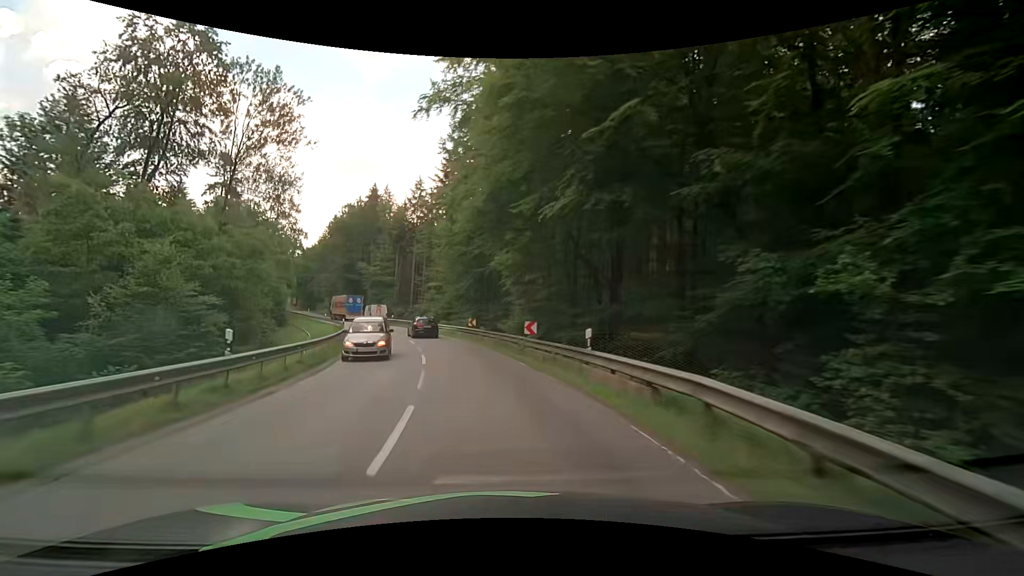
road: secondary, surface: asphalt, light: Day
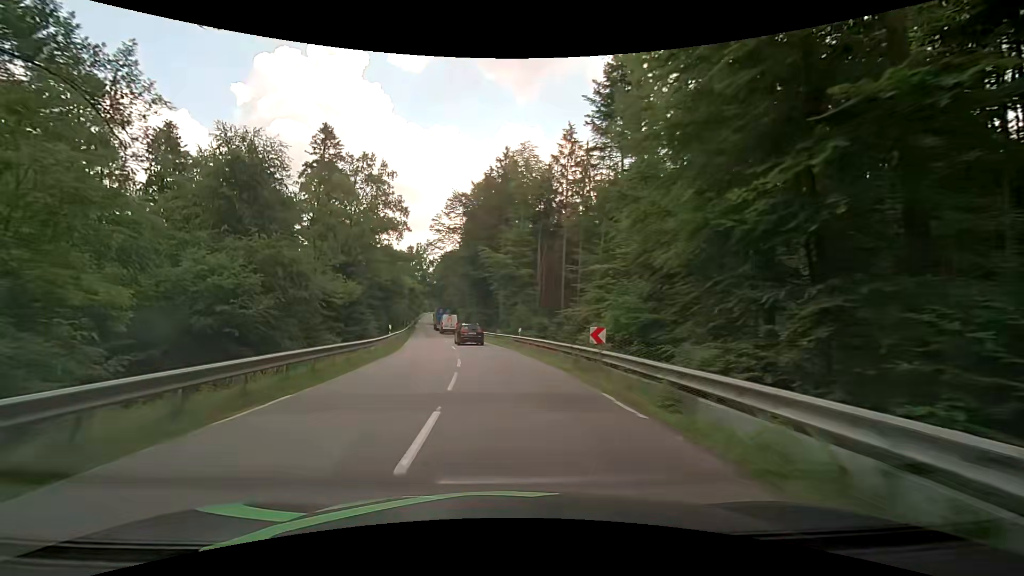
(-6.0, +35.7) m; -18°
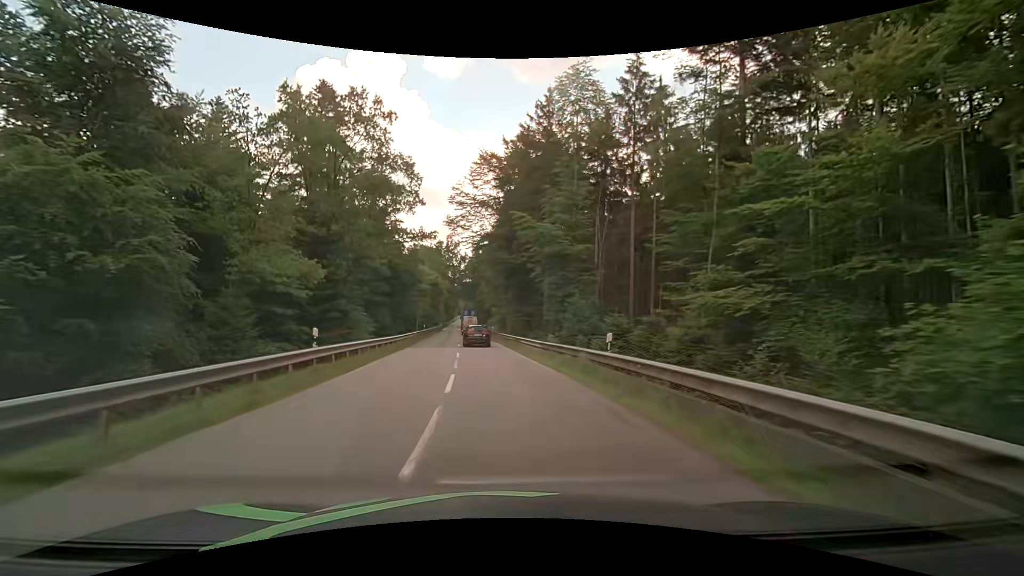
(-0.8, +18.1) m; -4°
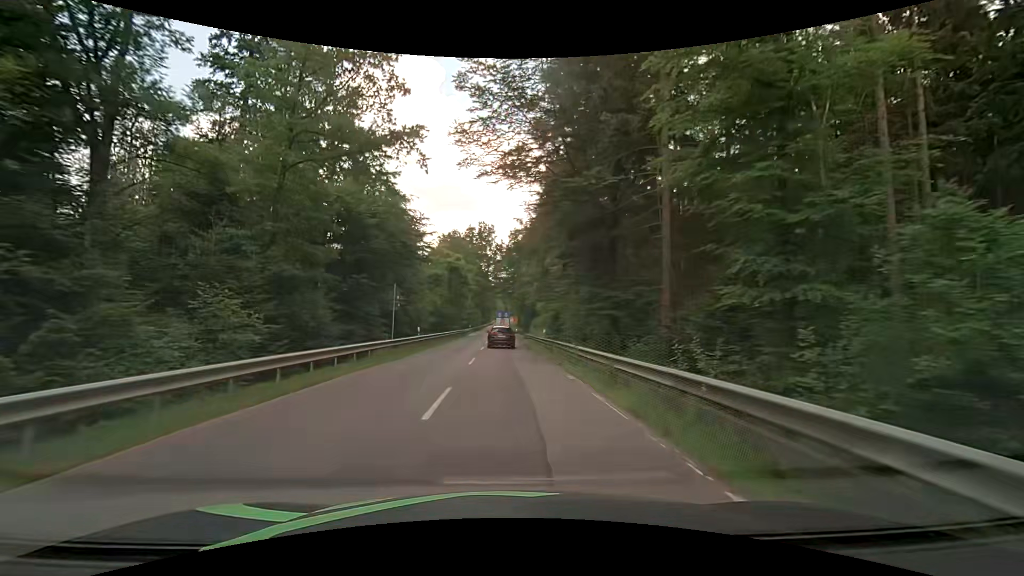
(-1.3, +27.2) m; -5°
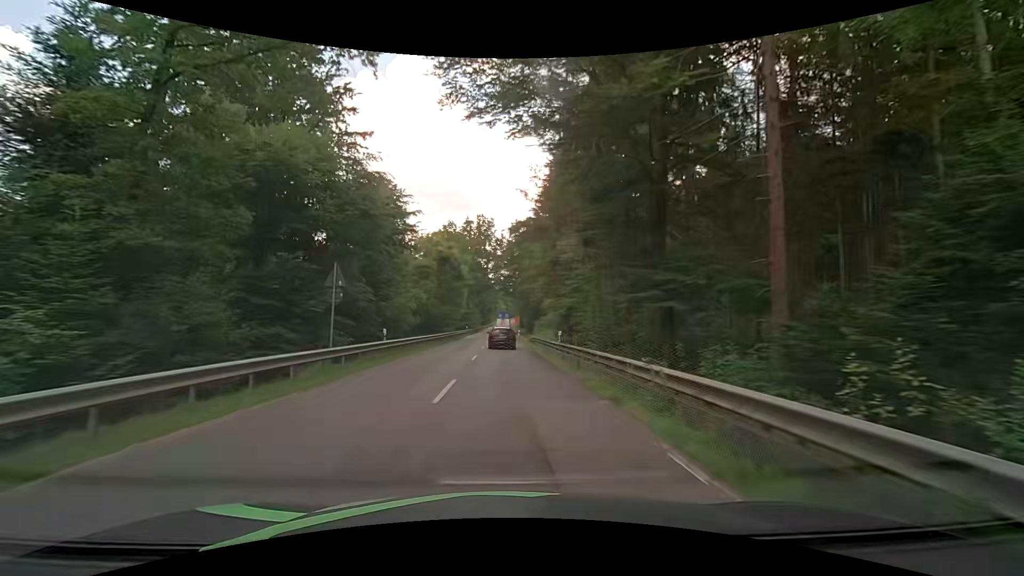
(0.0, +9.1) m; 0°
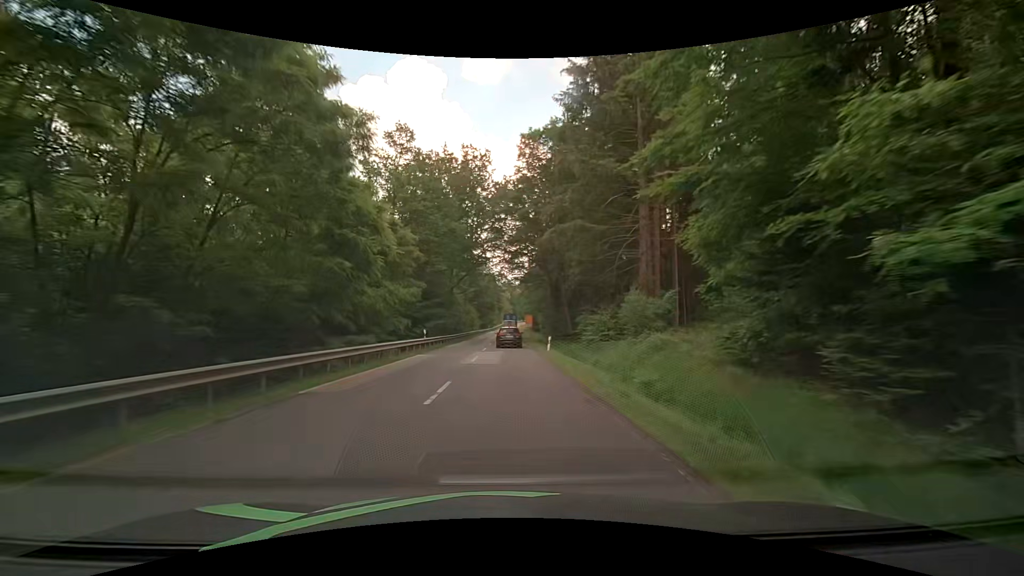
(-0.6, +45.5) m; -1°
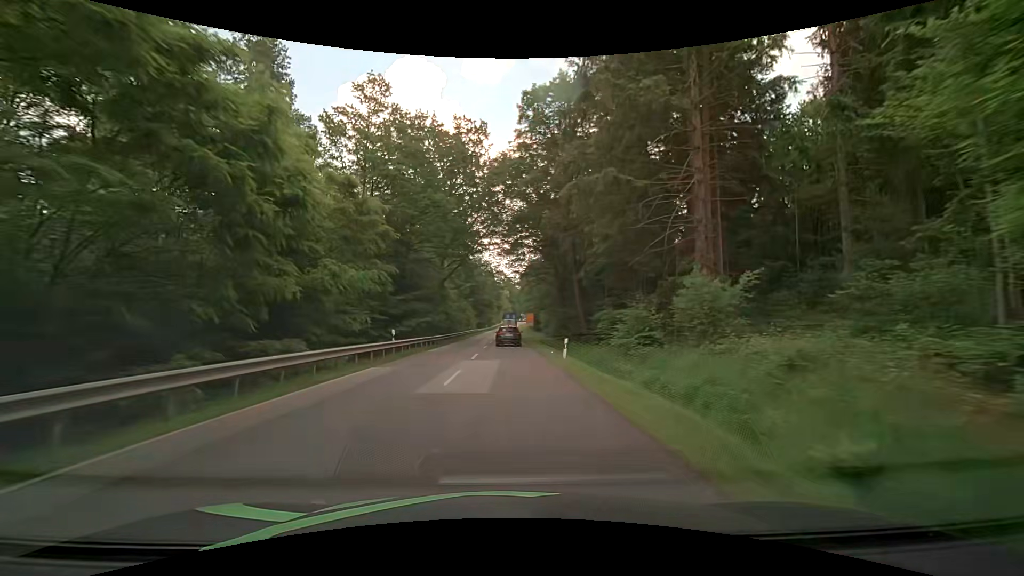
(0.0, +9.1) m; 0°
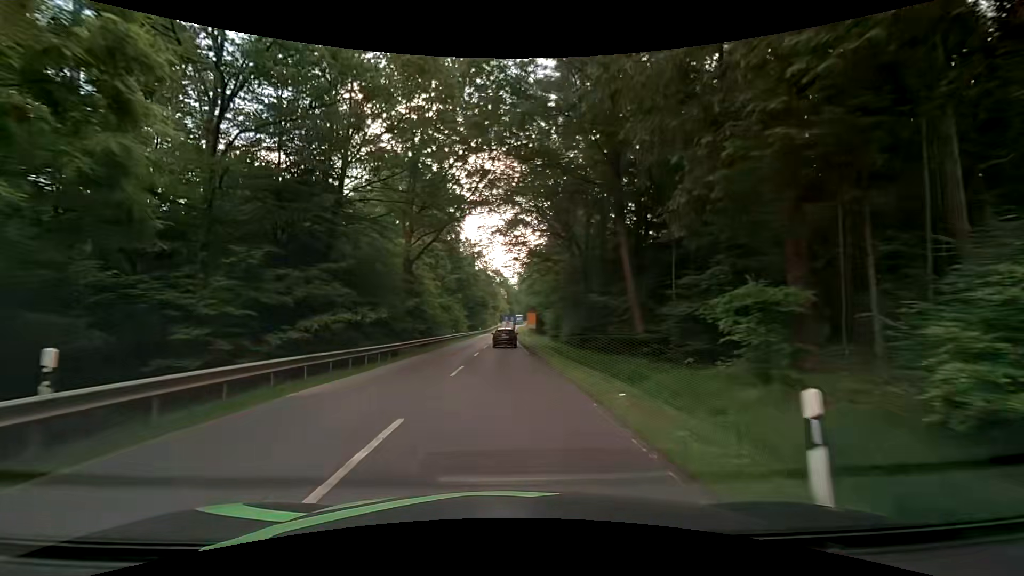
(0.0, +18.2) m; 0°
(0, +10) (0, +20) (0, +30) (0, +40) (0, +50) (0, +60) (0, +70) (0, +80) (0, +90) (+1, +100) m
